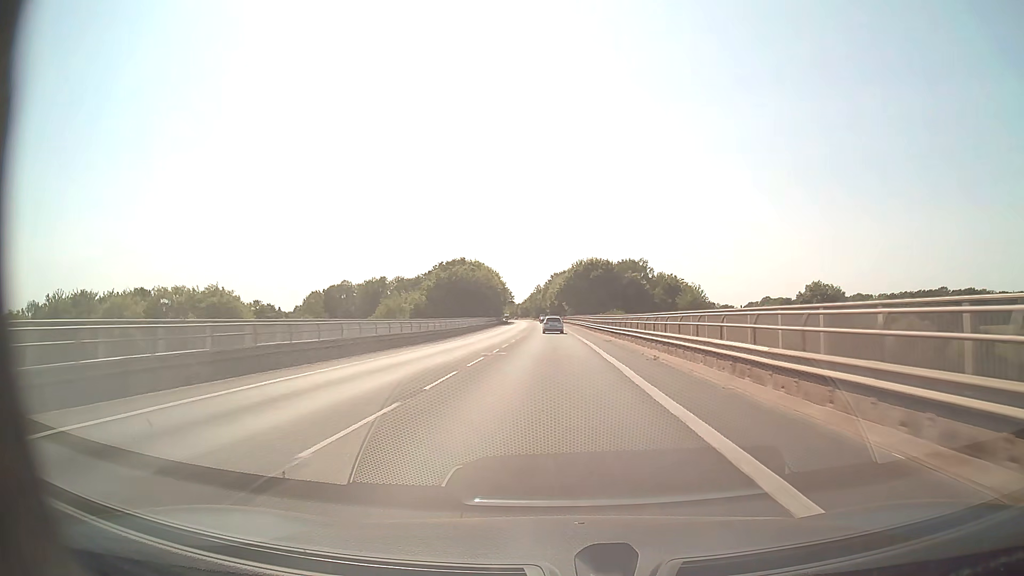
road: secondary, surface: asphalt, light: Day
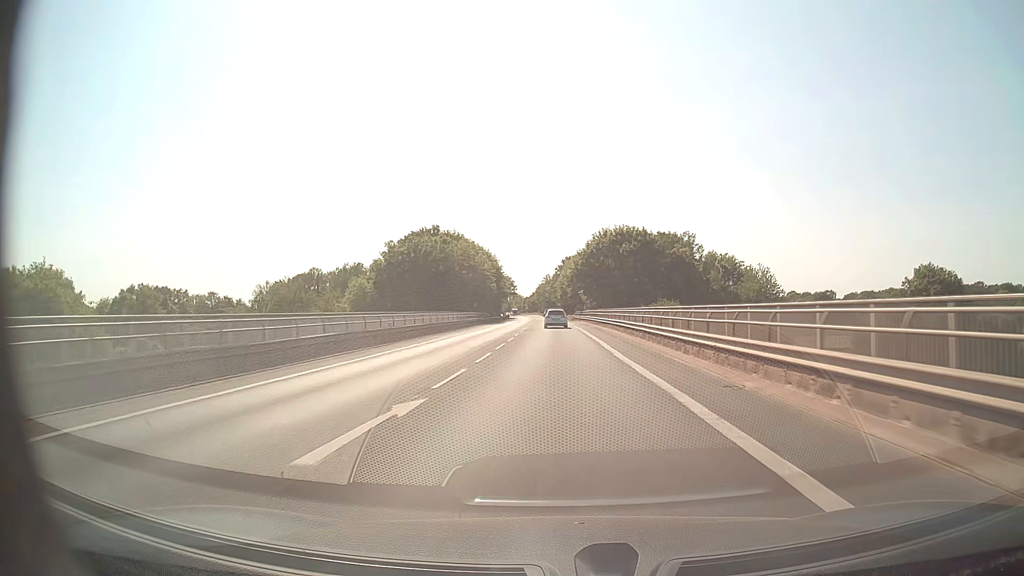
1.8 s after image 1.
(-0.4, +42.9) m; -1°
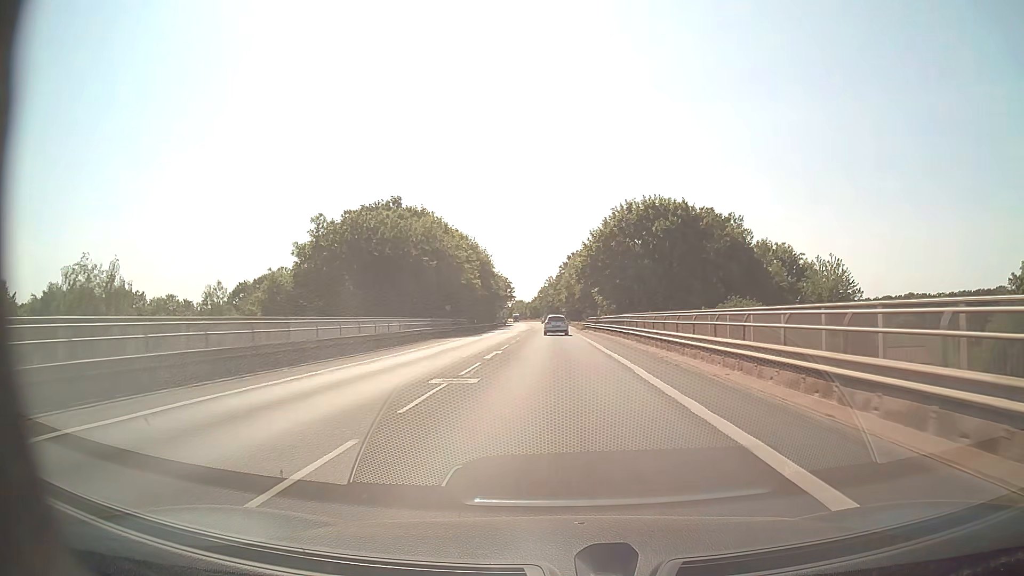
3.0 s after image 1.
(-0.1, +27.5) m; 0°
(0, +10) (0, +20) (0, +30) (0, +40) (0, +50) (0, +60) (0, +70) (0, +80) (0, +90) (0, +100) m
